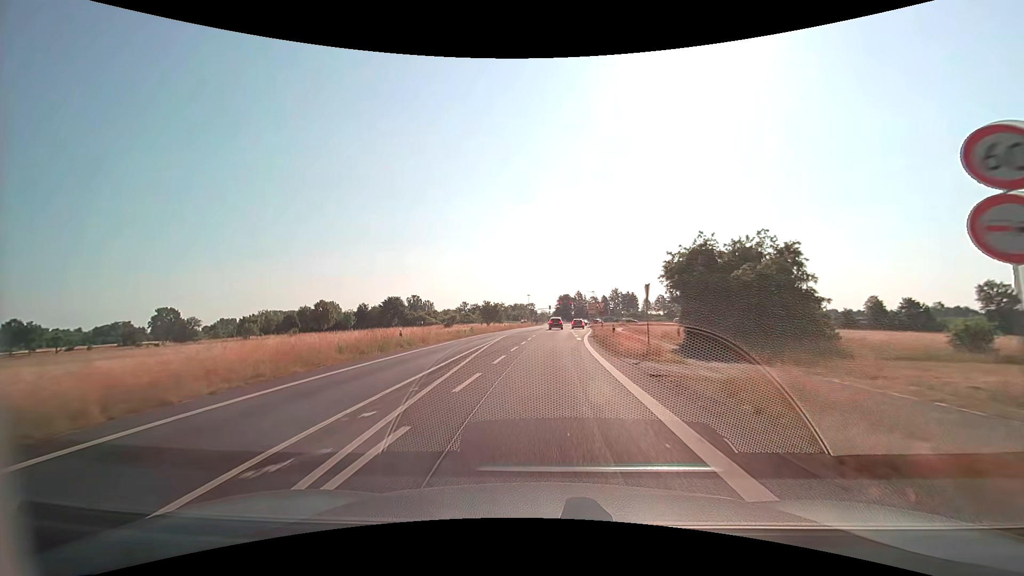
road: secondary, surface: asphalt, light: Day
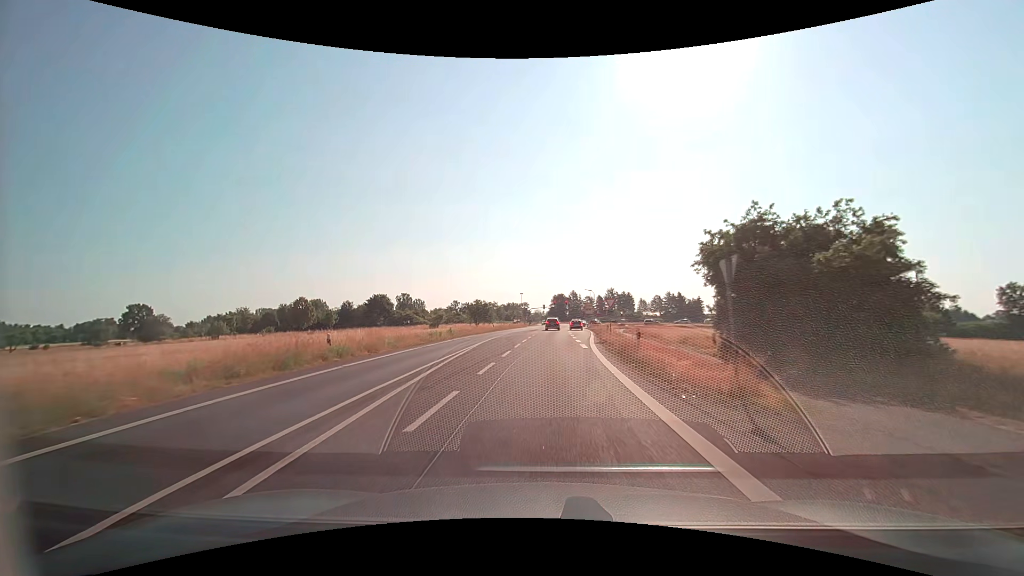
(+0.1, +9.3) m; +1°
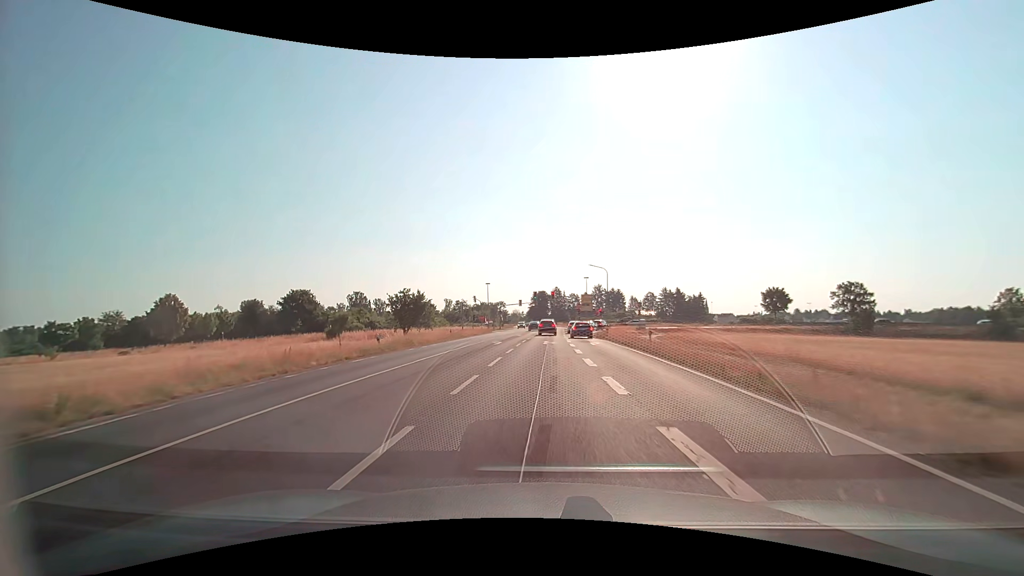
(+0.9, +45.3) m; +2°
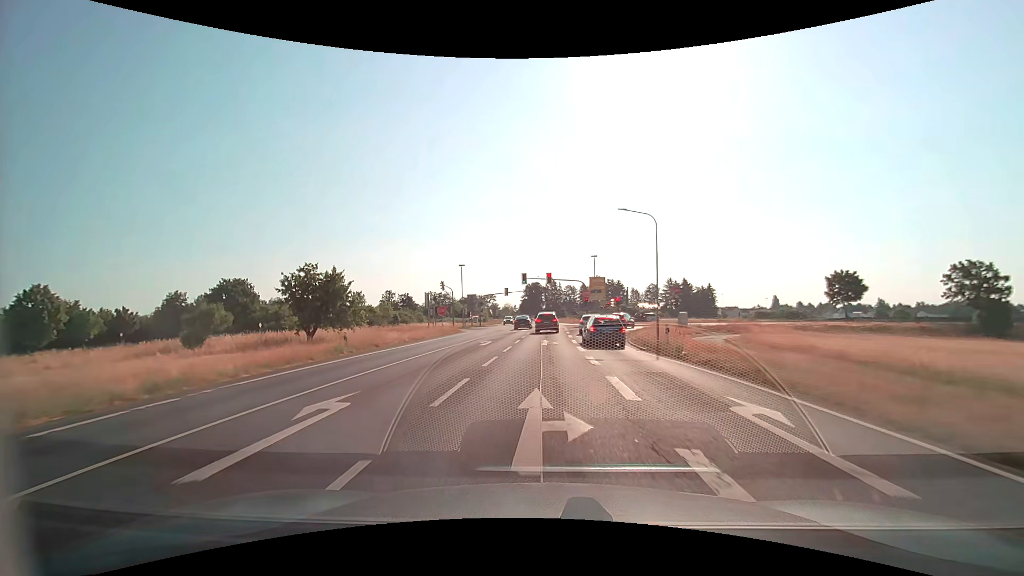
(+0.2, +25.8) m; +1°
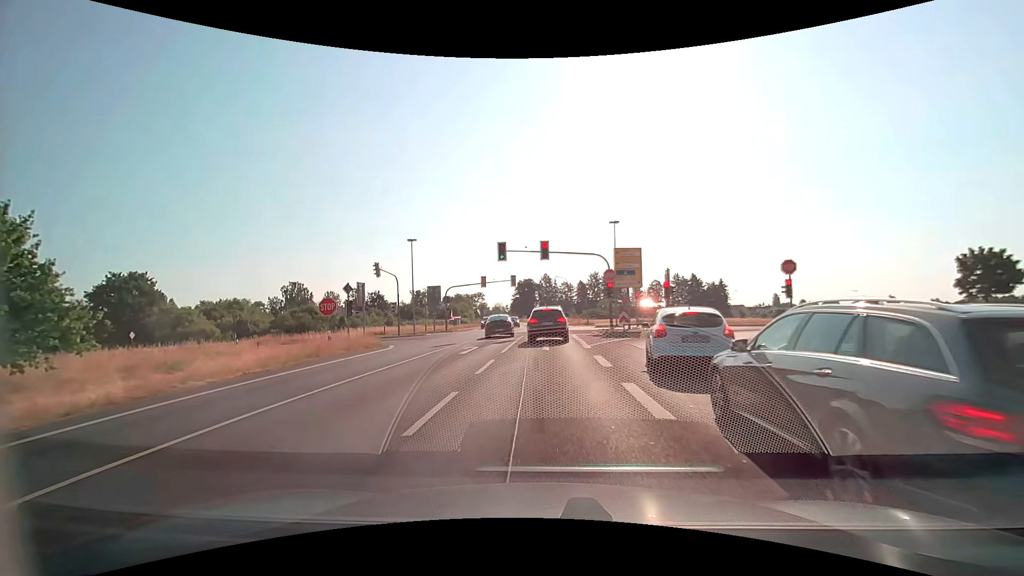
(+0.1, +25.3) m; 0°
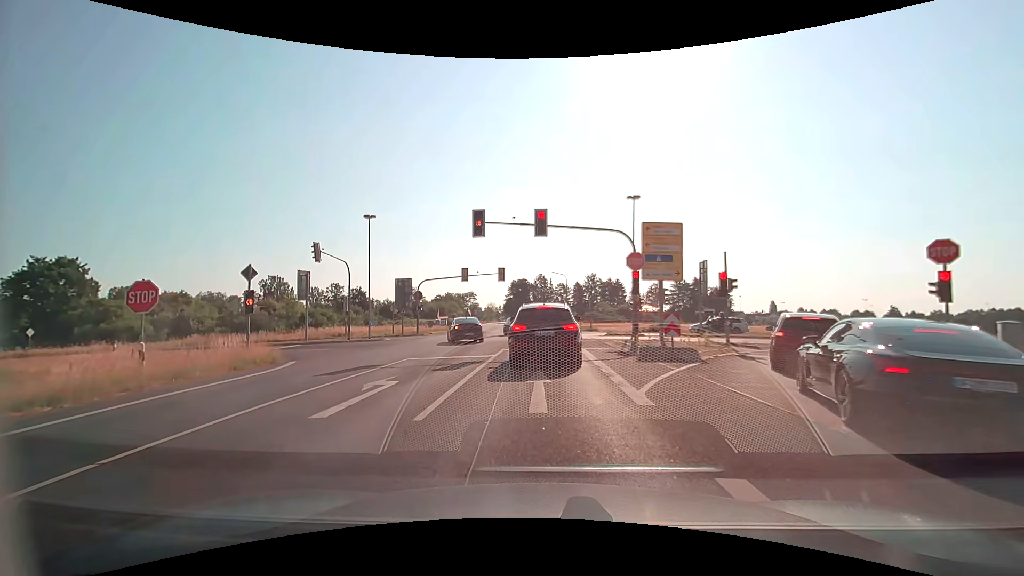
(+0.1, +10.9) m; +1°
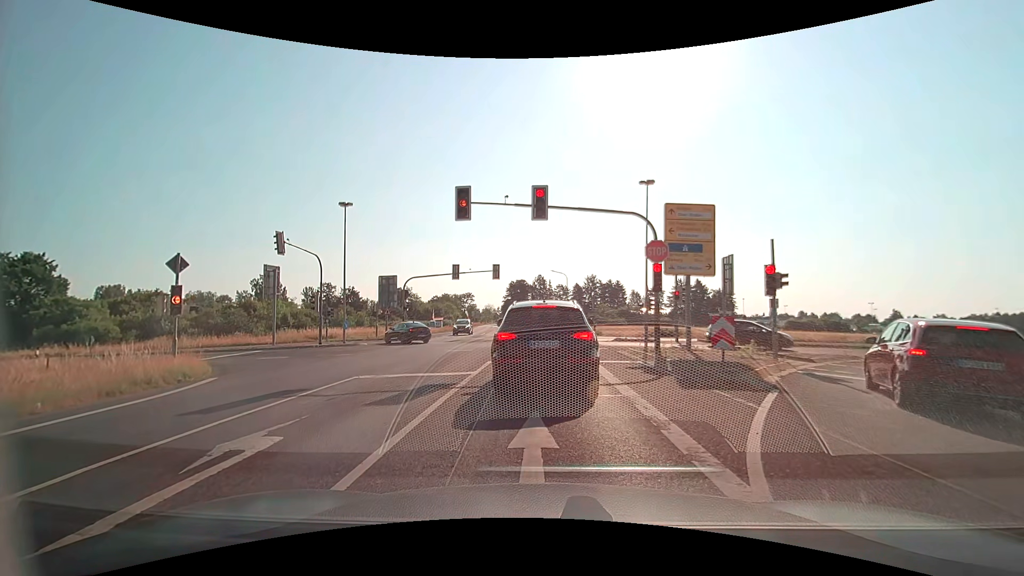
(0.0, +4.3) m; -2°
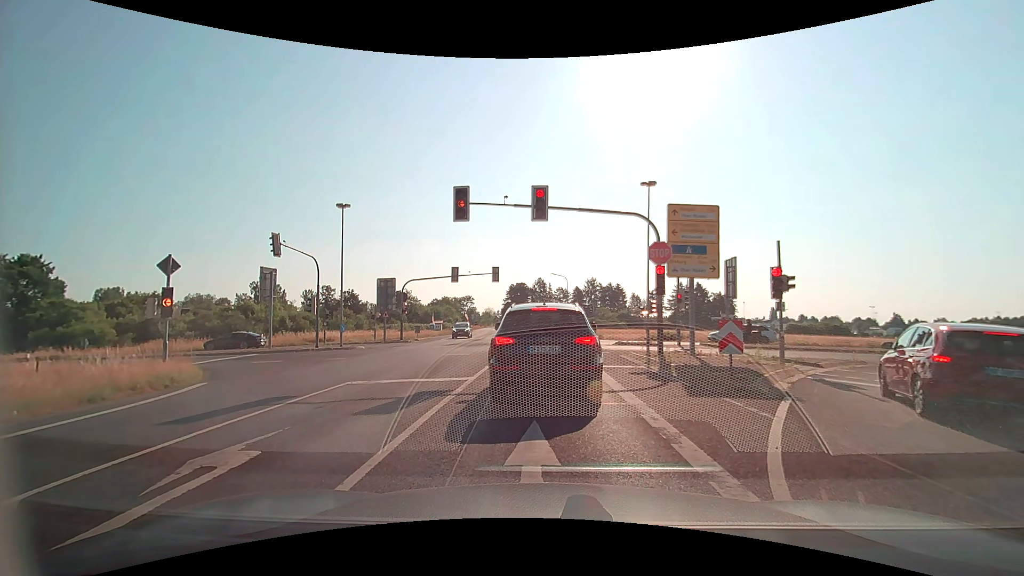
(0.0, +0.6) m; 0°
(0, +10) (+1, +20) (+1, +30) (+1, +40) (+1, +50) (+1, +60) (+1, +70) (+1, +80) (0, +90) (-1, +100) m
